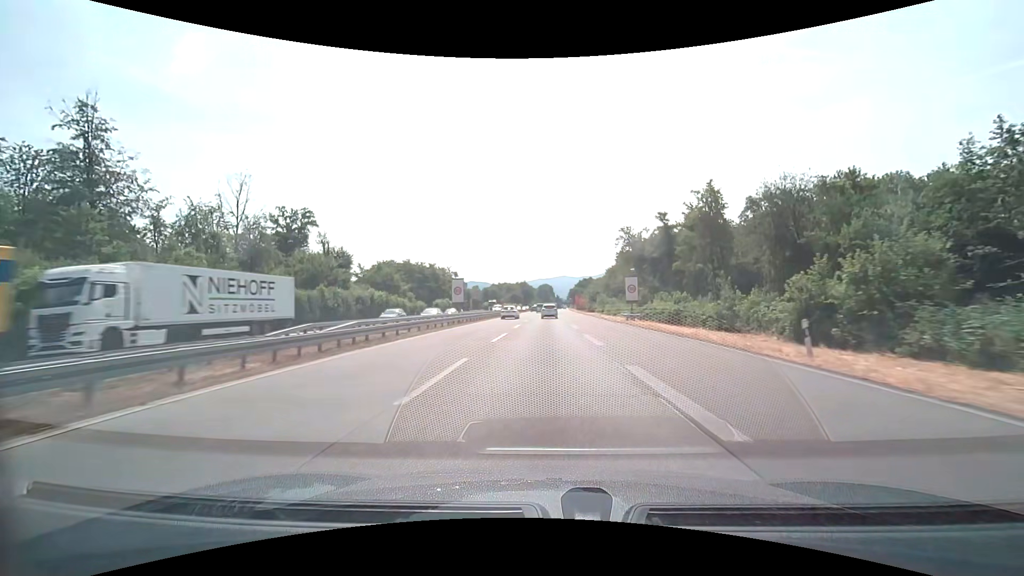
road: trunk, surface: asphalt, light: Day
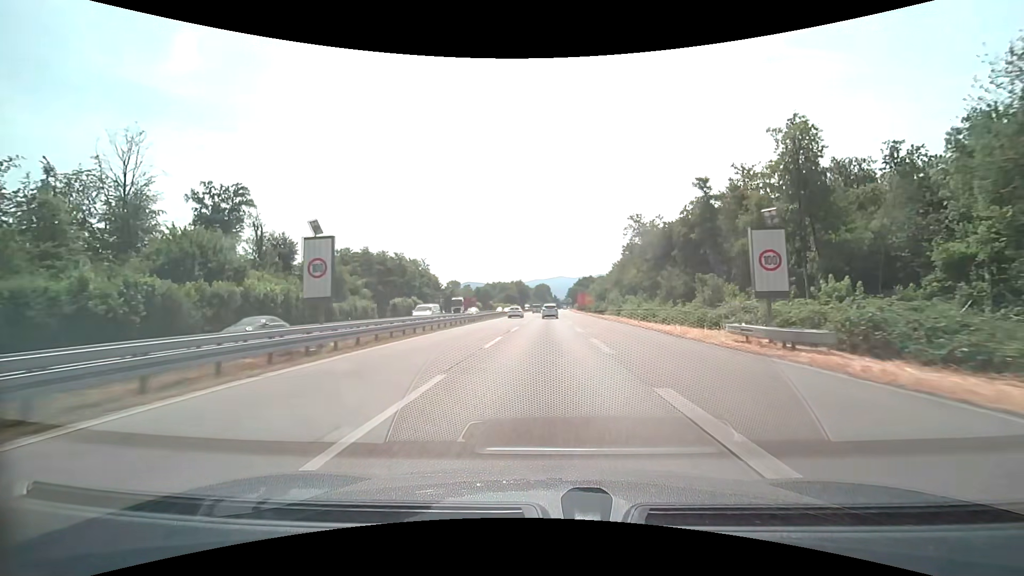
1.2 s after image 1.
(+0.1, +27.0) m; 0°
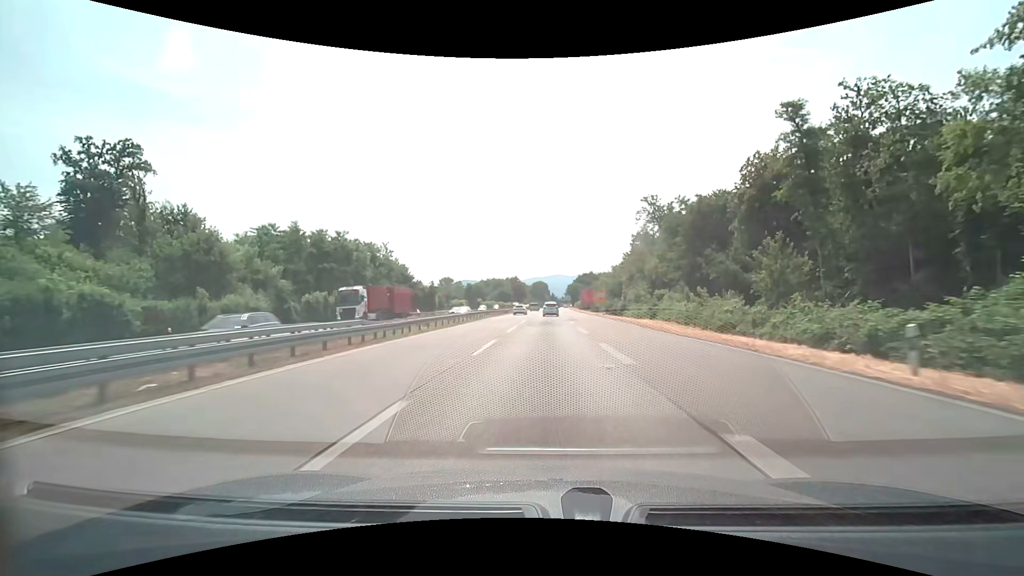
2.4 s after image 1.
(+0.1, +26.9) m; 0°
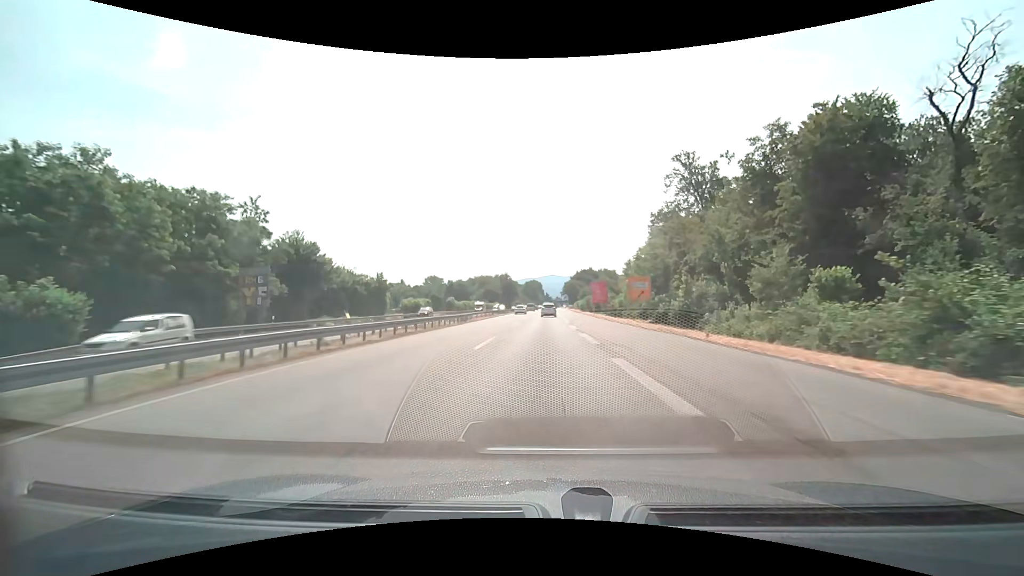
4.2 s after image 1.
(+0.3, +40.1) m; +1°
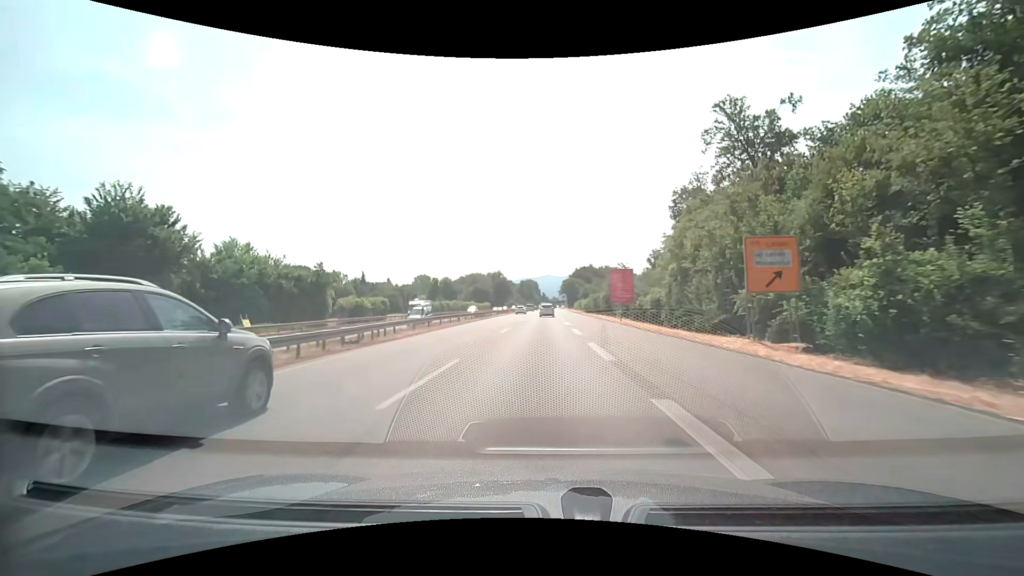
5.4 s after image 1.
(+0.1, +26.7) m; 0°
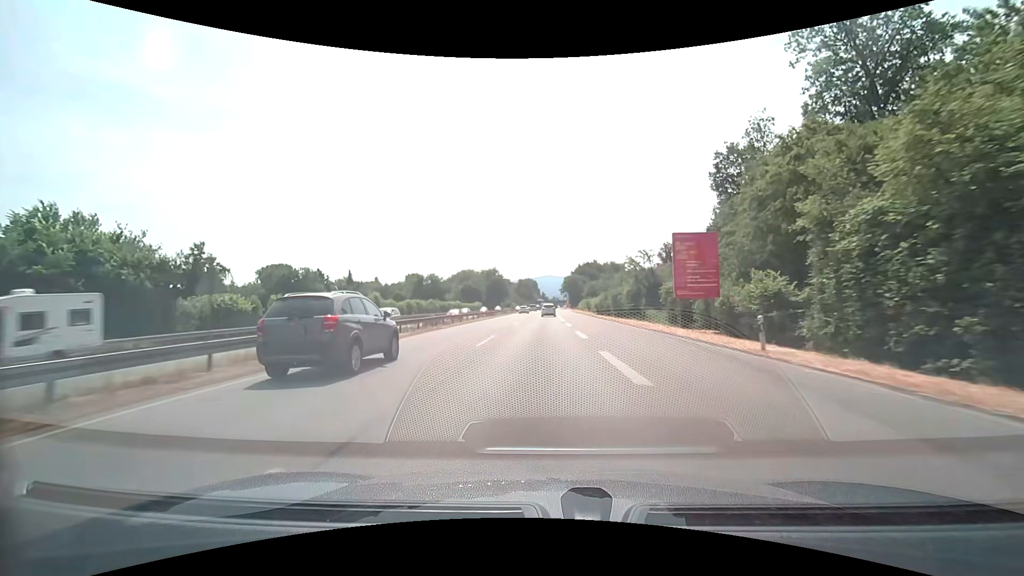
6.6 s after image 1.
(+0.1, +27.0) m; 0°
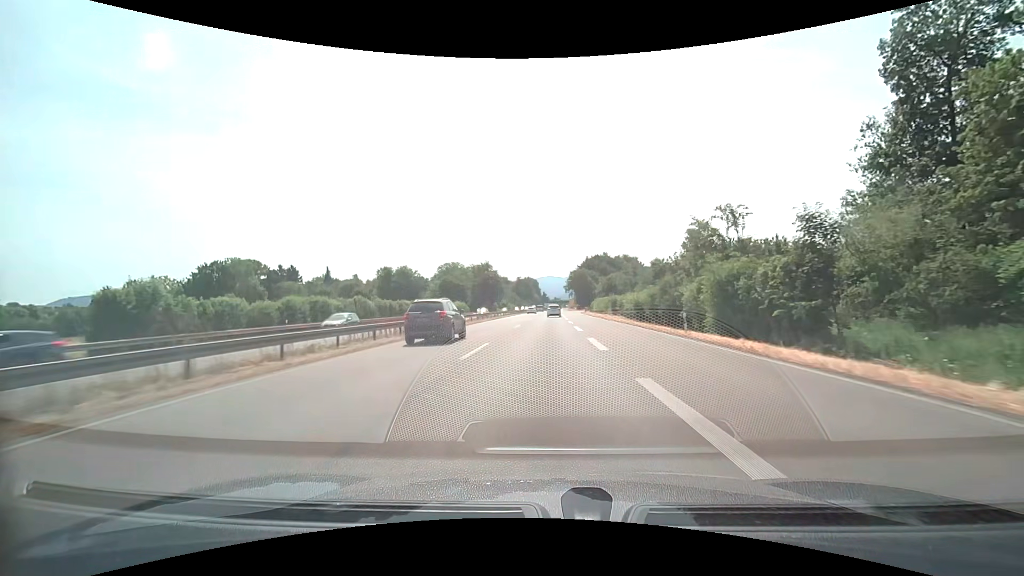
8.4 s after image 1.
(-0.1, +41.2) m; 0°
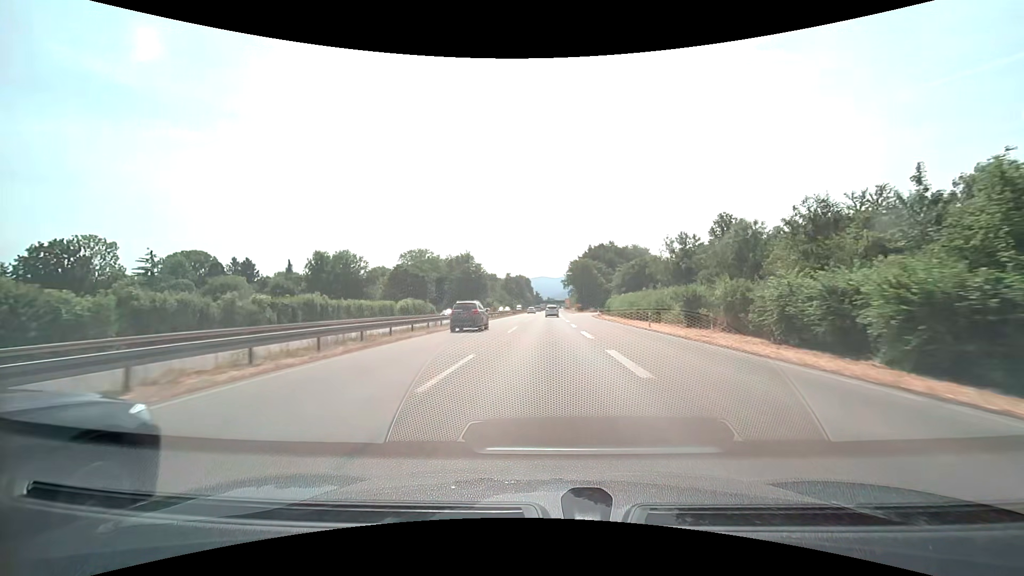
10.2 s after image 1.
(+0.2, +41.9) m; +1°
